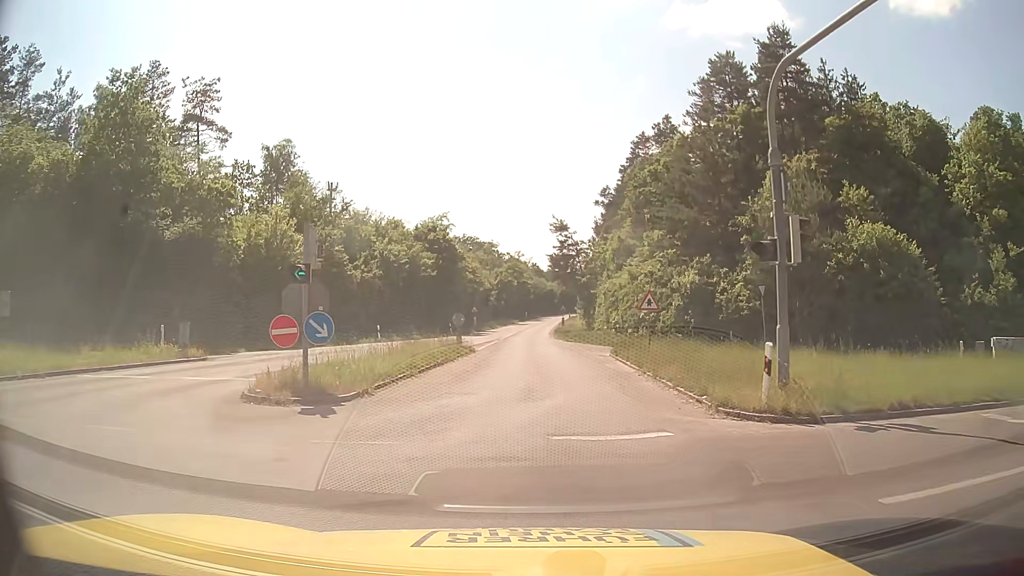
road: motorway_link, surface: asphalt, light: Day
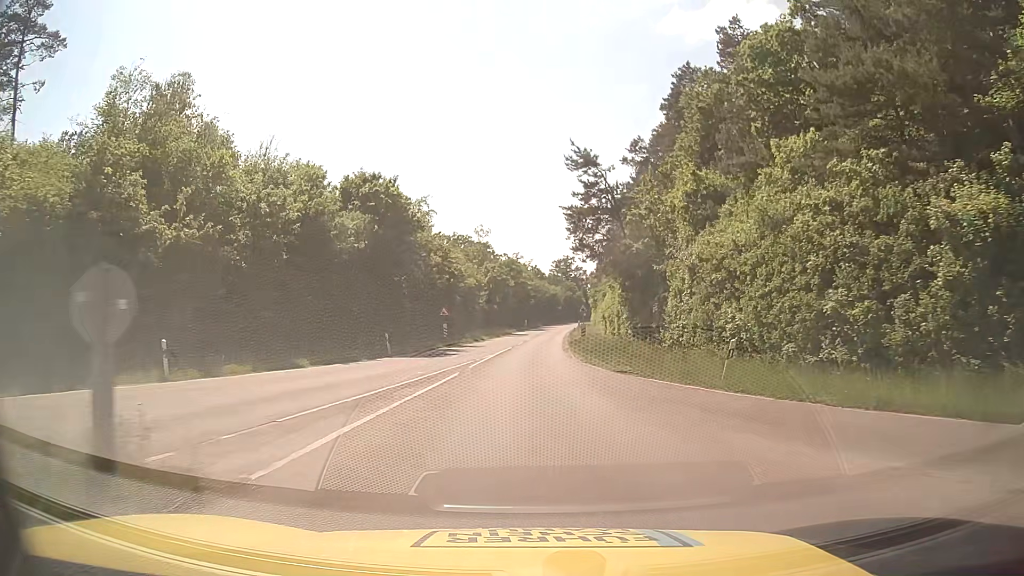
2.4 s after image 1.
(0.0, +27.8) m; 0°
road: tertiary
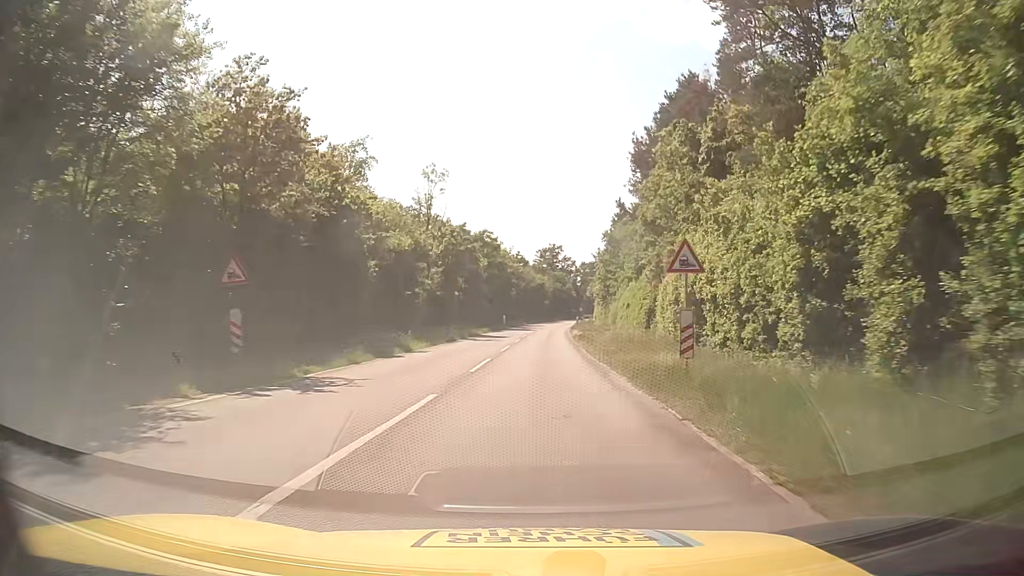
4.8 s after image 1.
(+0.1, +33.8) m; +1°
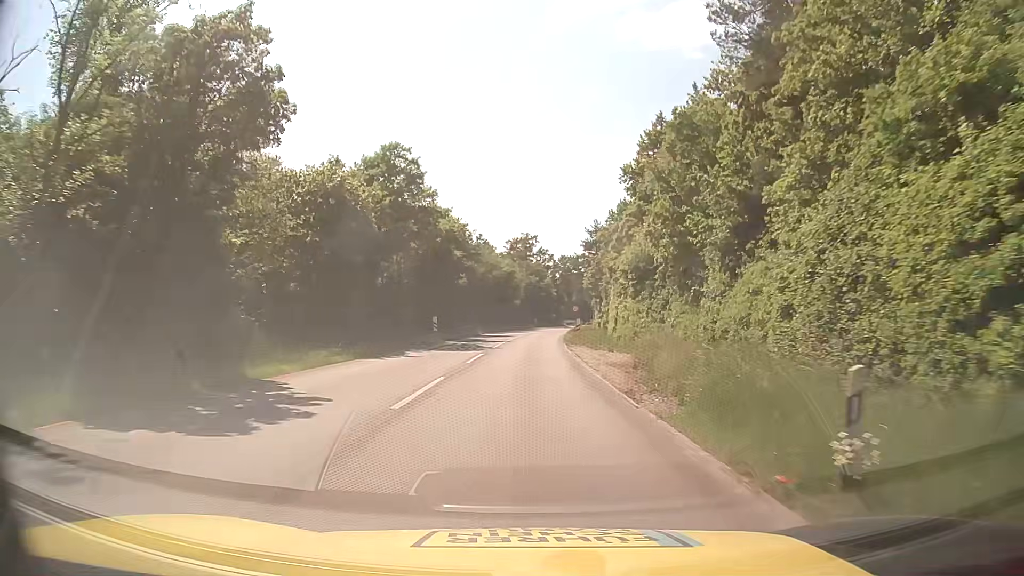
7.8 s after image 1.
(+1.4, +44.2) m; +3°
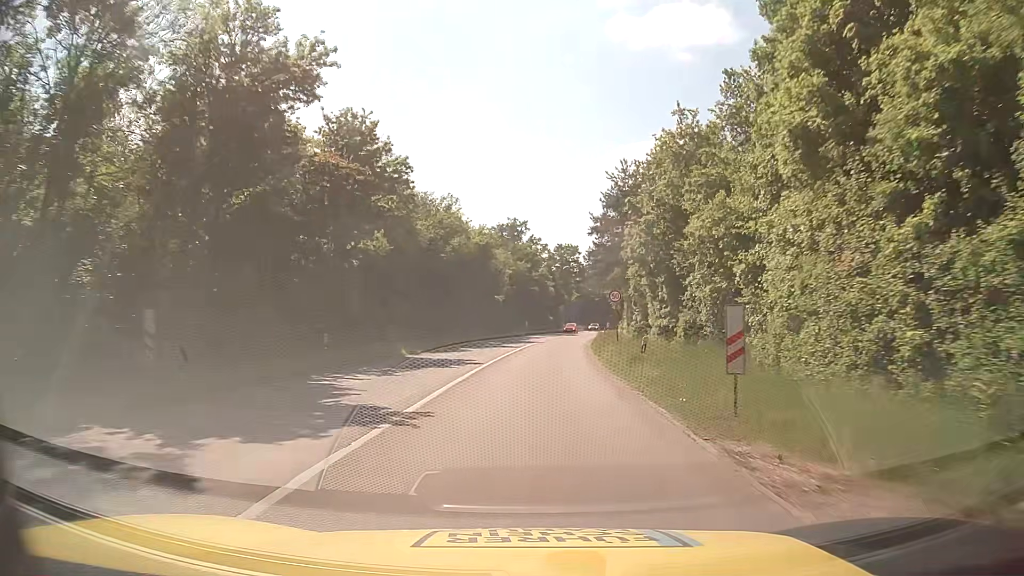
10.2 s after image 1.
(+0.2, +35.4) m; +1°
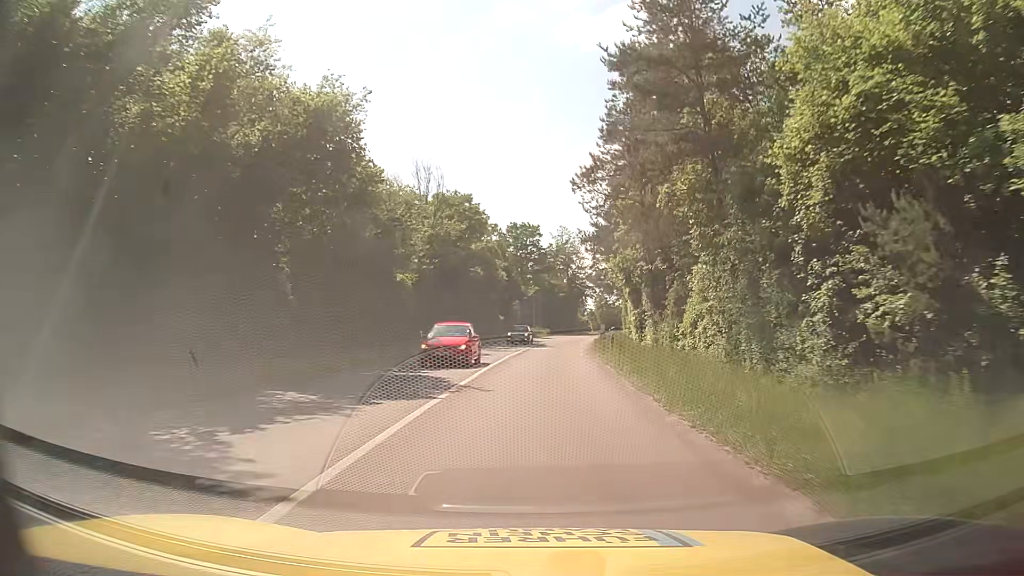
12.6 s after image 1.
(+1.1, +34.4) m; +4°
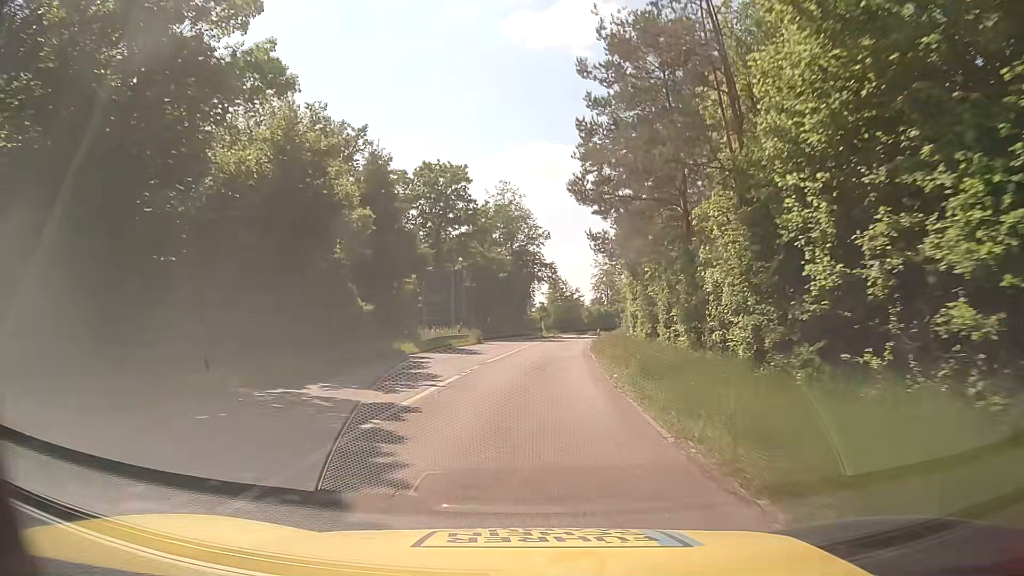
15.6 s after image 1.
(+2.0, +41.9) m; +4°
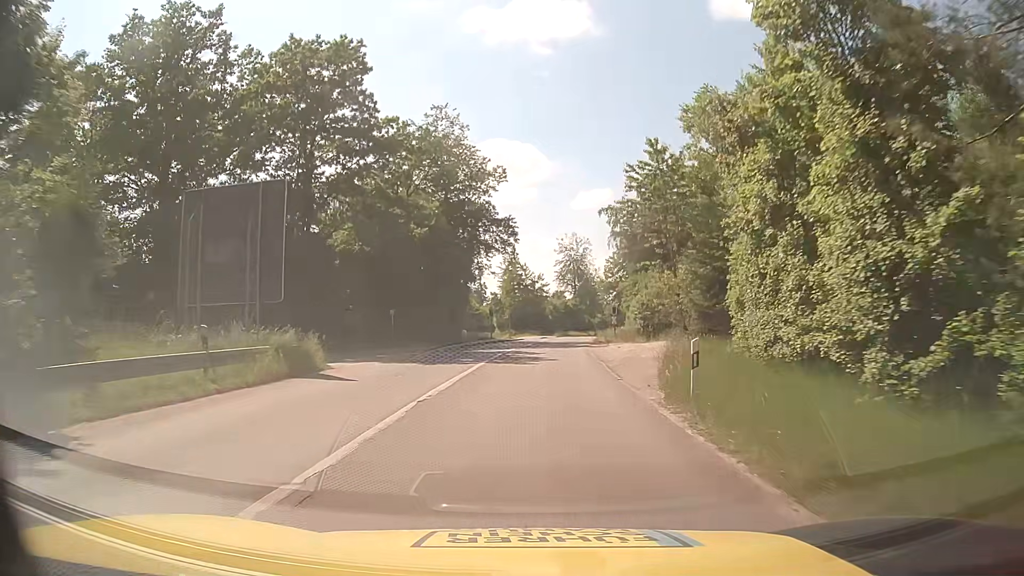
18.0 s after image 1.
(+1.0, +31.7) m; +4°
(0, +10) (0, +20) (+1, +30) (+1, +40) (+2, +50) (+3, +60) (+5, +70) (+6, +80) (+8, +90) (+10, +99) m
